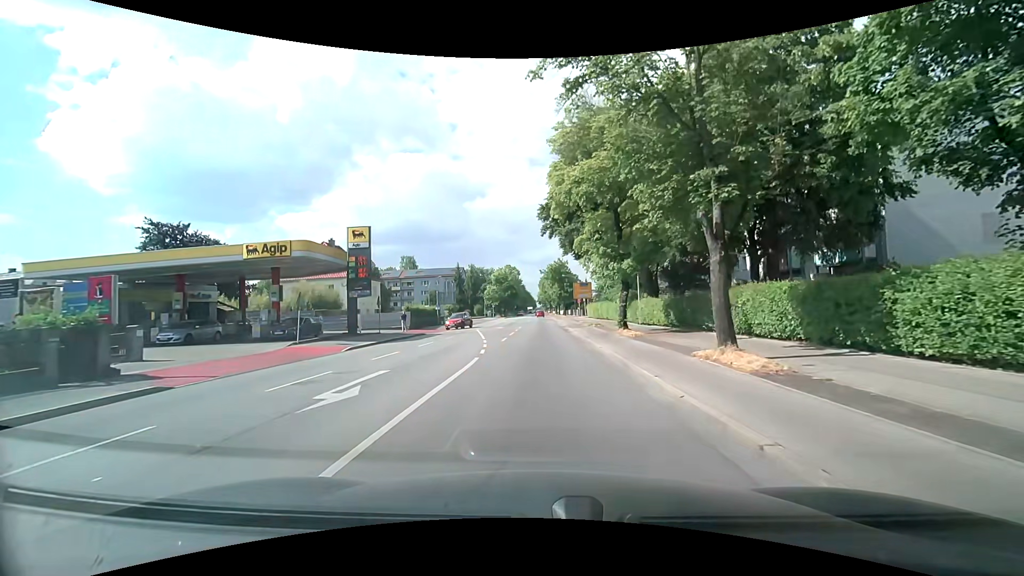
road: secondary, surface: asphalt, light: Day
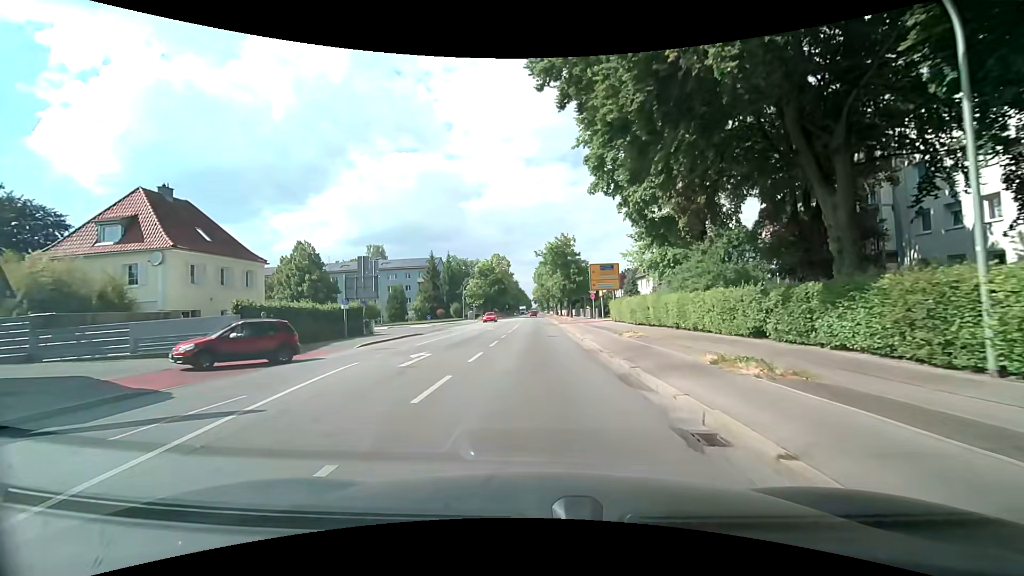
(+0.5, +27.8) m; +1°
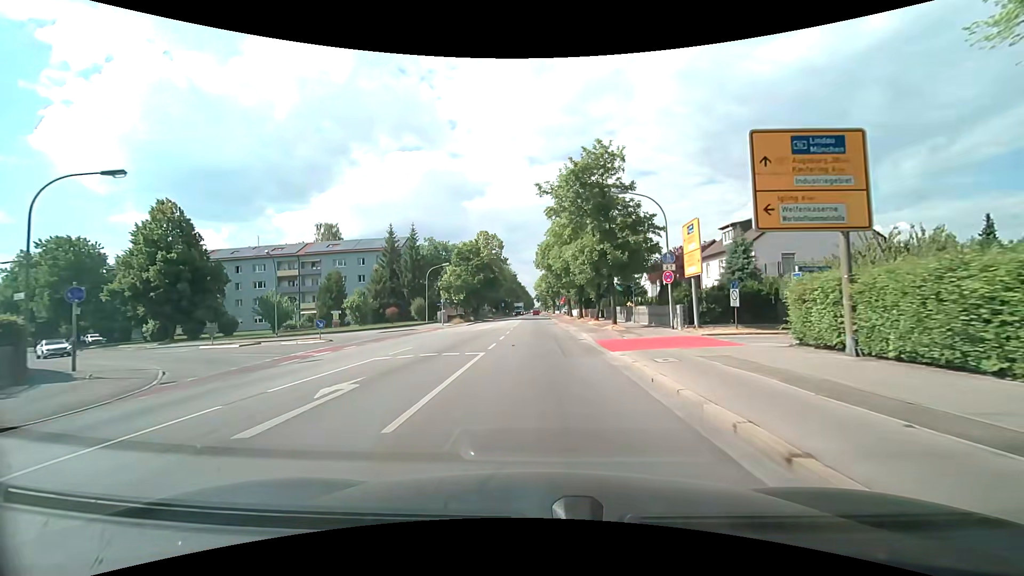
(-0.2, +32.0) m; -1°
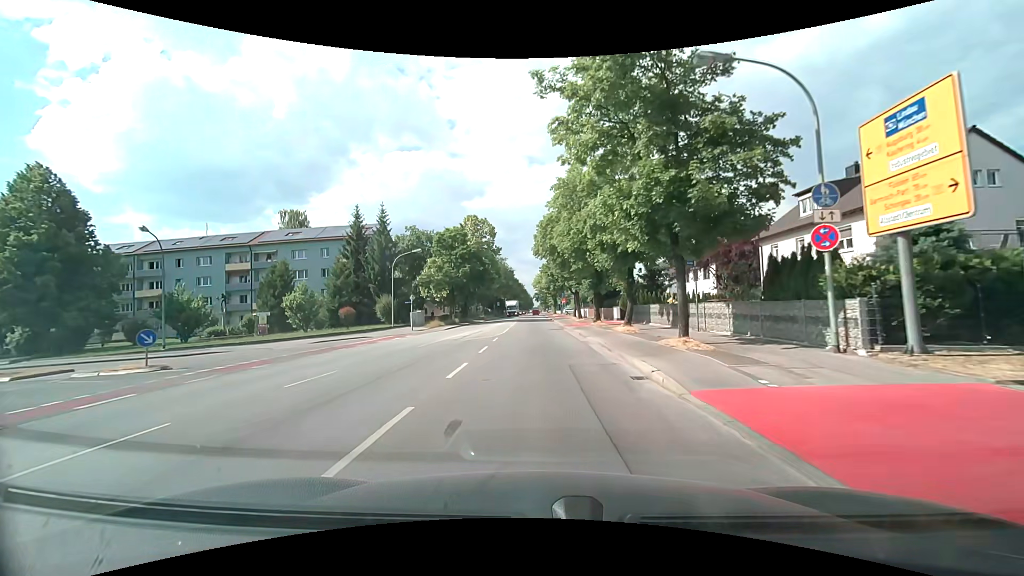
(+0.1, +13.7) m; 0°
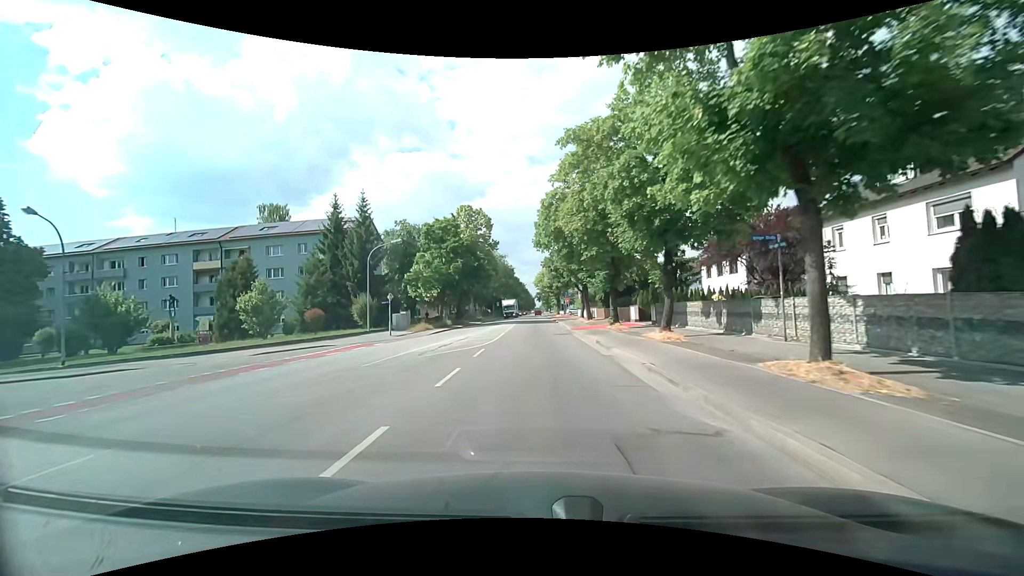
(0.0, +7.0) m; 0°
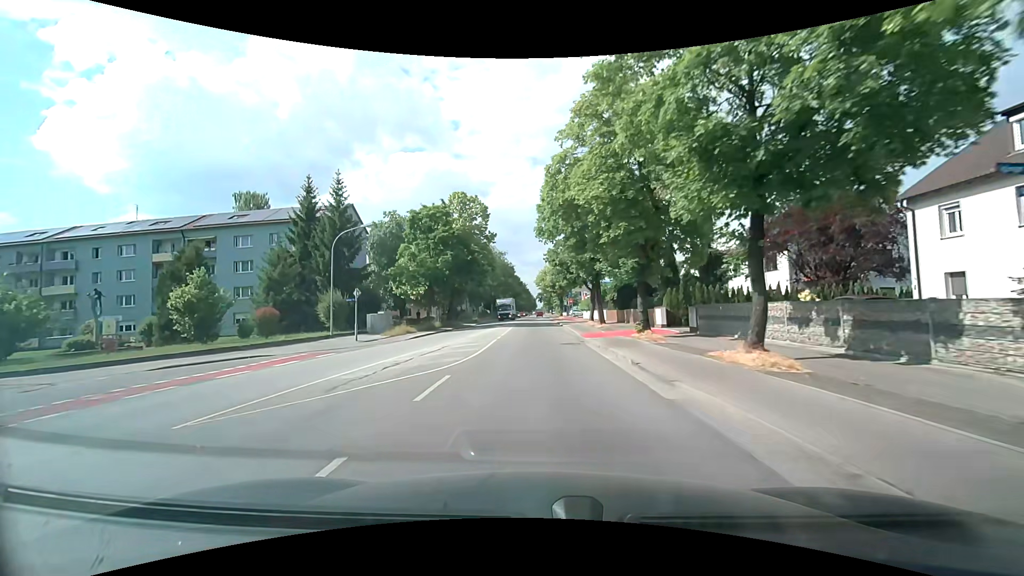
(0.0, +7.1) m; 0°
